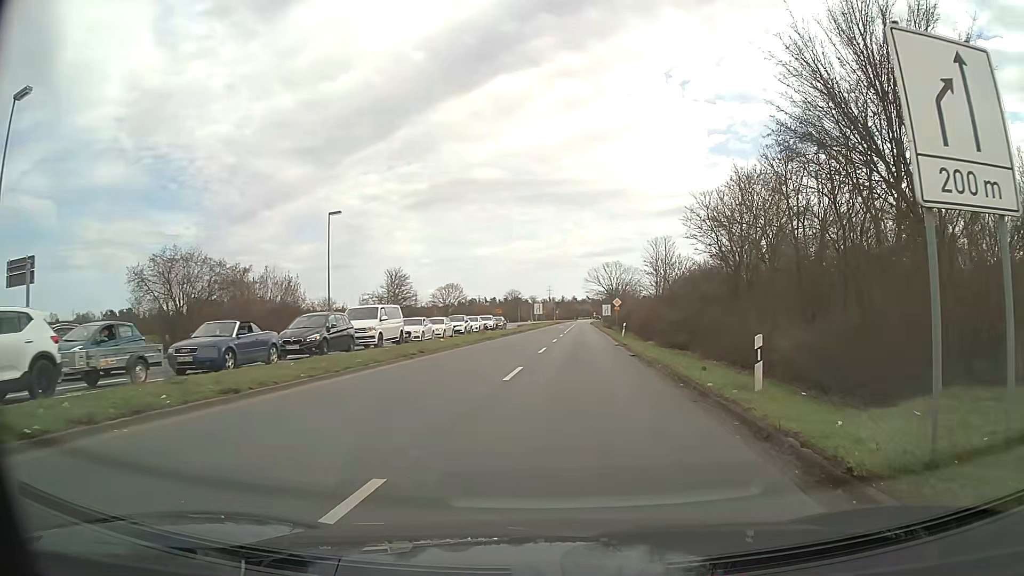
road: primary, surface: asphalt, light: Day
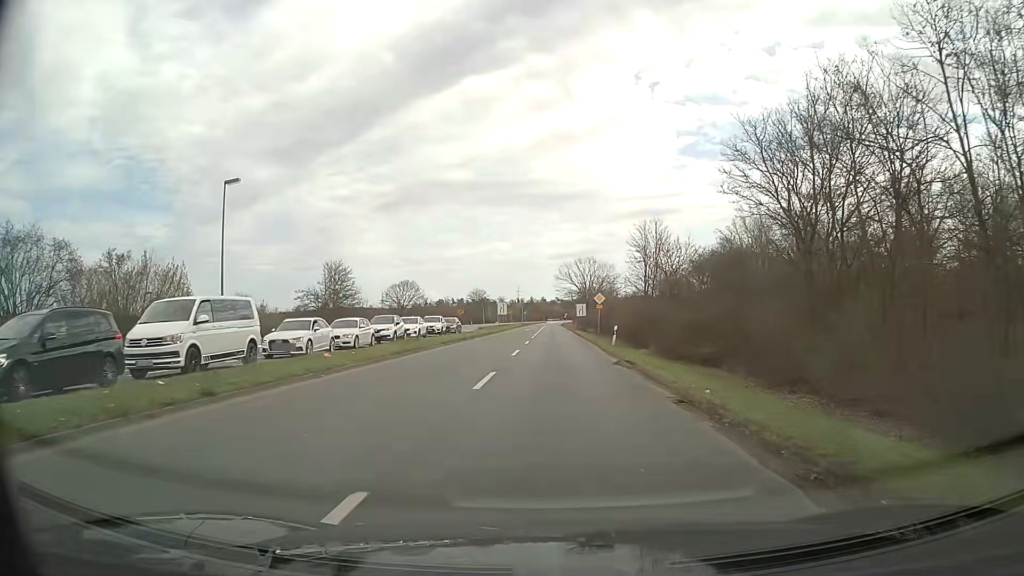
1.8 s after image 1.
(+0.7, +14.2) m; +3°
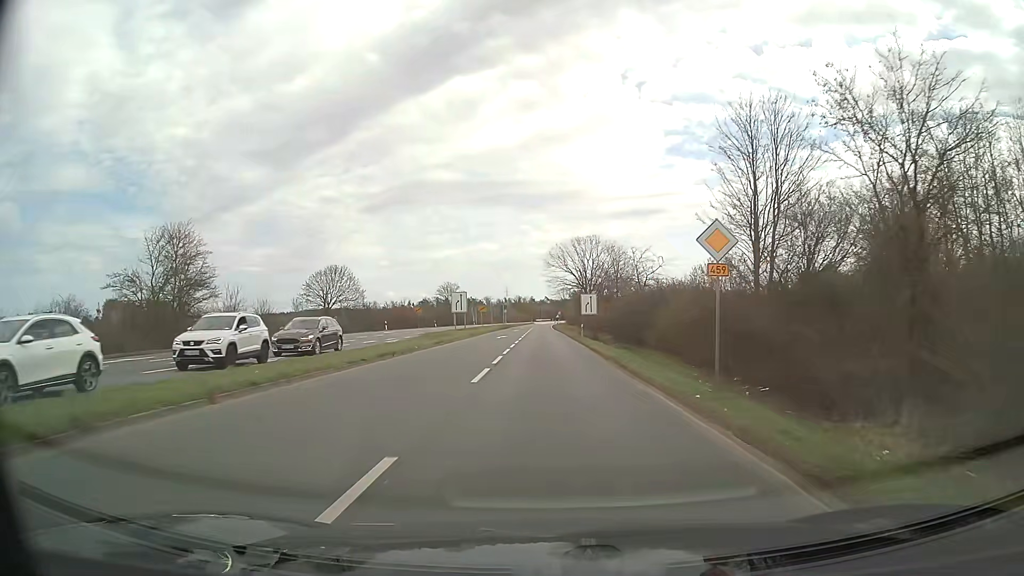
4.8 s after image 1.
(+0.6, +35.5) m; +1°
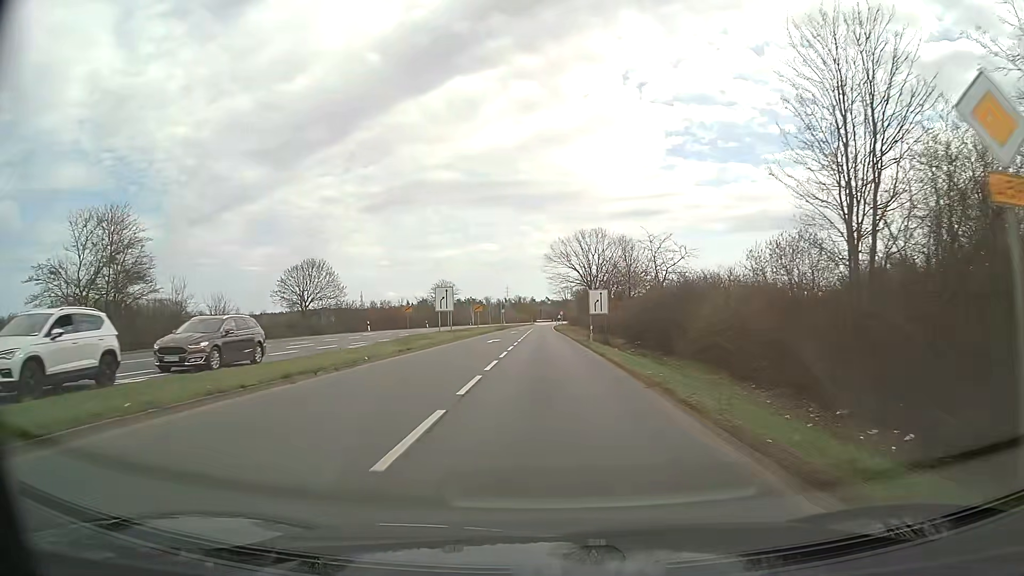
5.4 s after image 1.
(0.0, +8.8) m; 0°
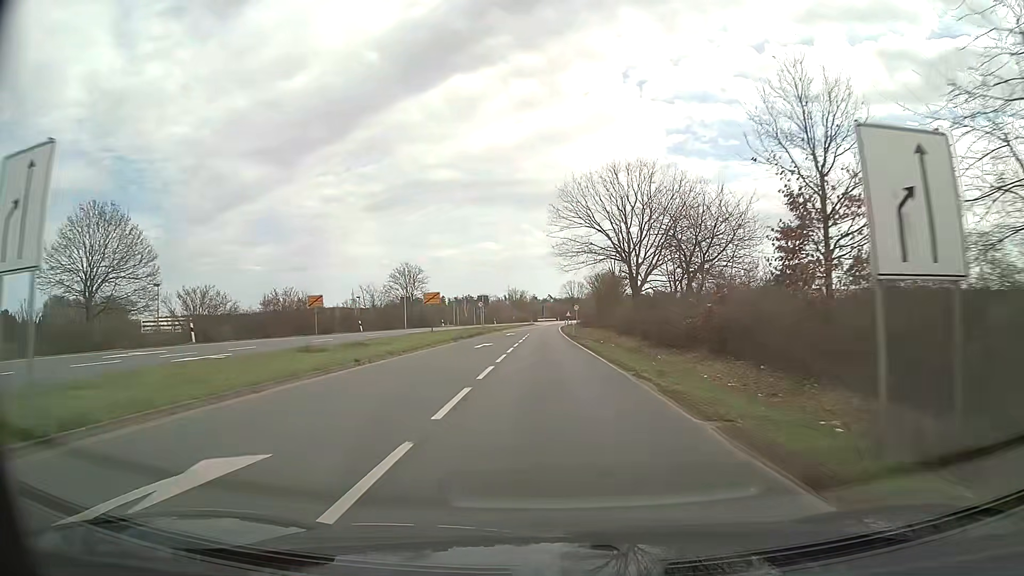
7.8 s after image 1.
(+0.2, +39.6) m; 0°
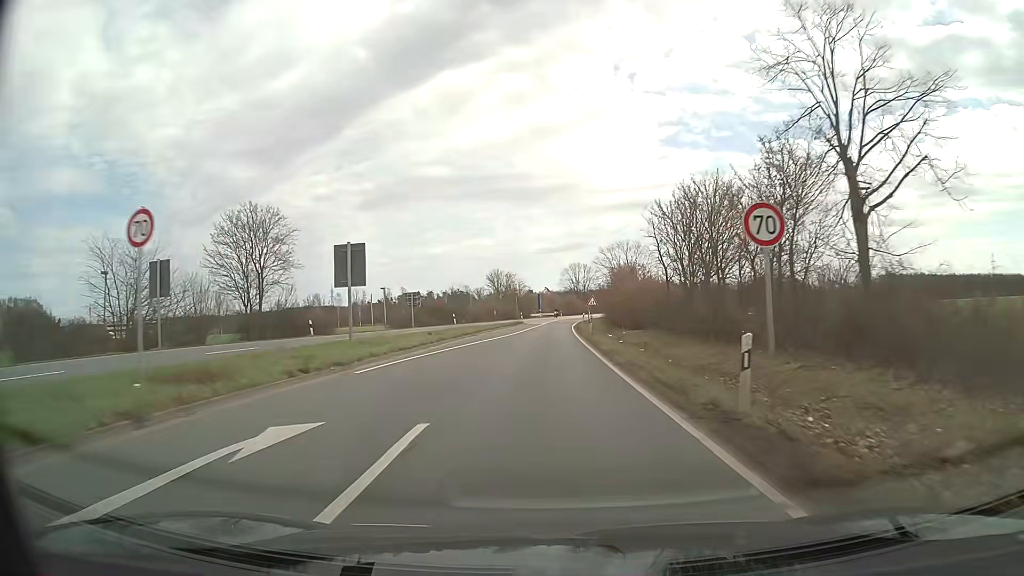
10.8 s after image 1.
(0.0, +53.1) m; 0°
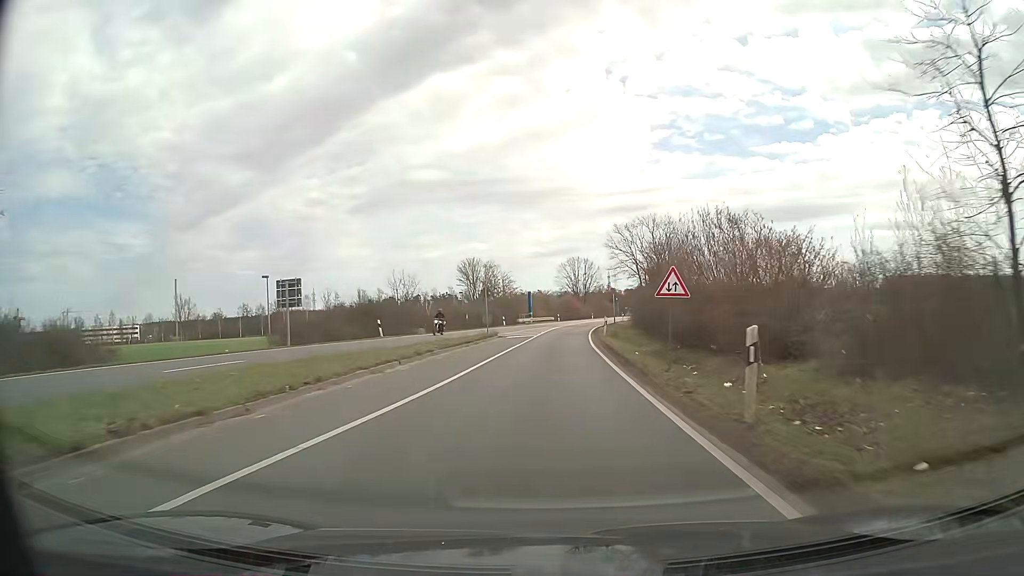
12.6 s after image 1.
(+0.2, +30.4) m; +1°
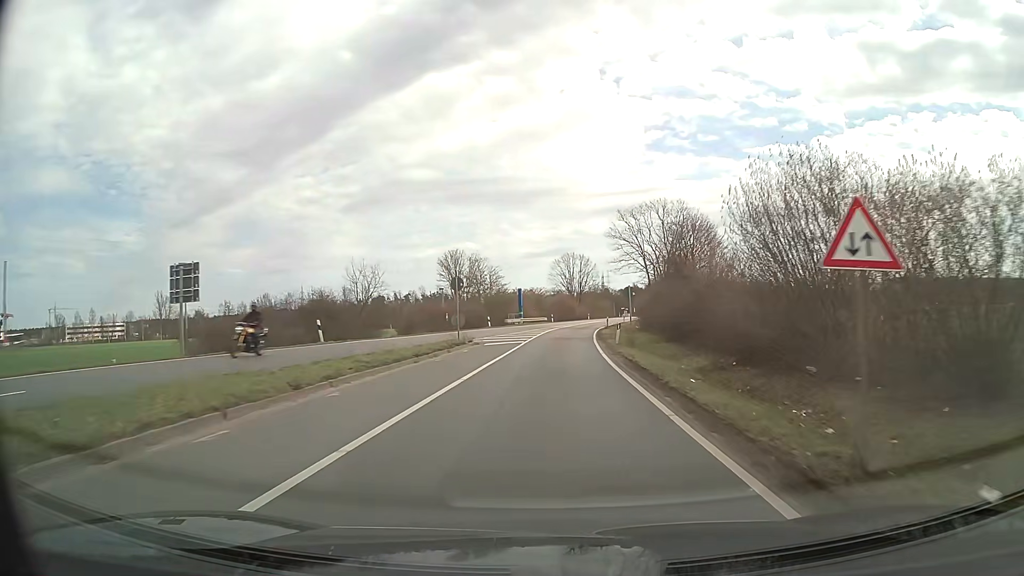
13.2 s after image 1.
(0.0, +10.1) m; +1°
(0, +10) (0, +20) (+1, +30) (+1, +40) (+2, +50) (+3, +60) (+5, +70) (+6, +80) (+8, +90) (+10, +99) m
